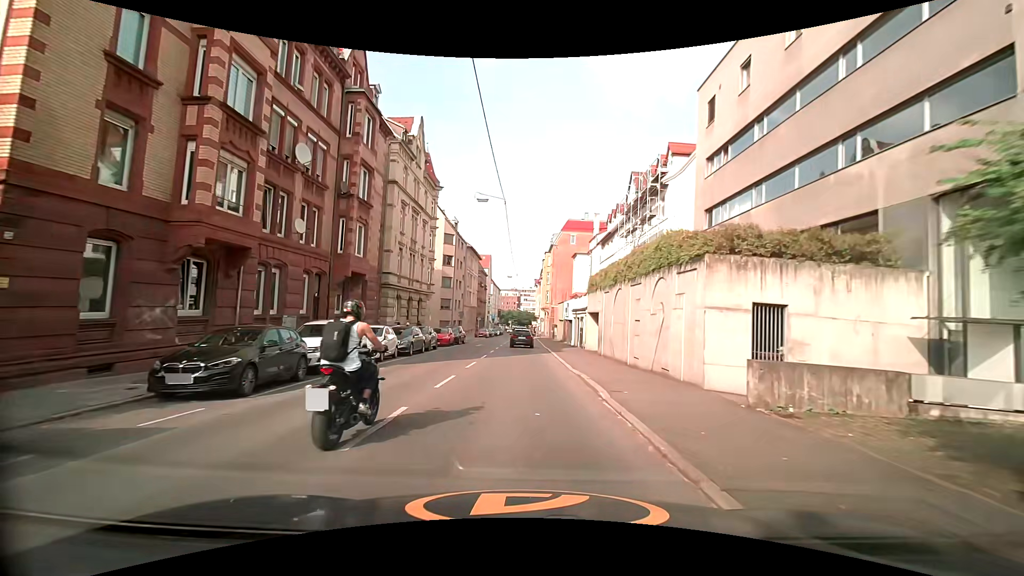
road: tertiary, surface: asphalt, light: Day
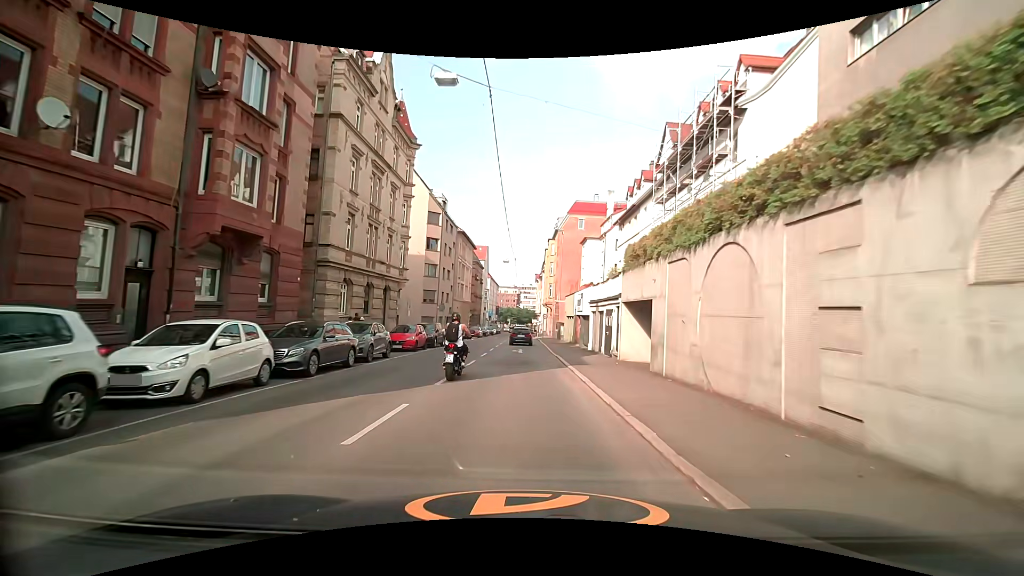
(-0.2, +11.7) m; -1°
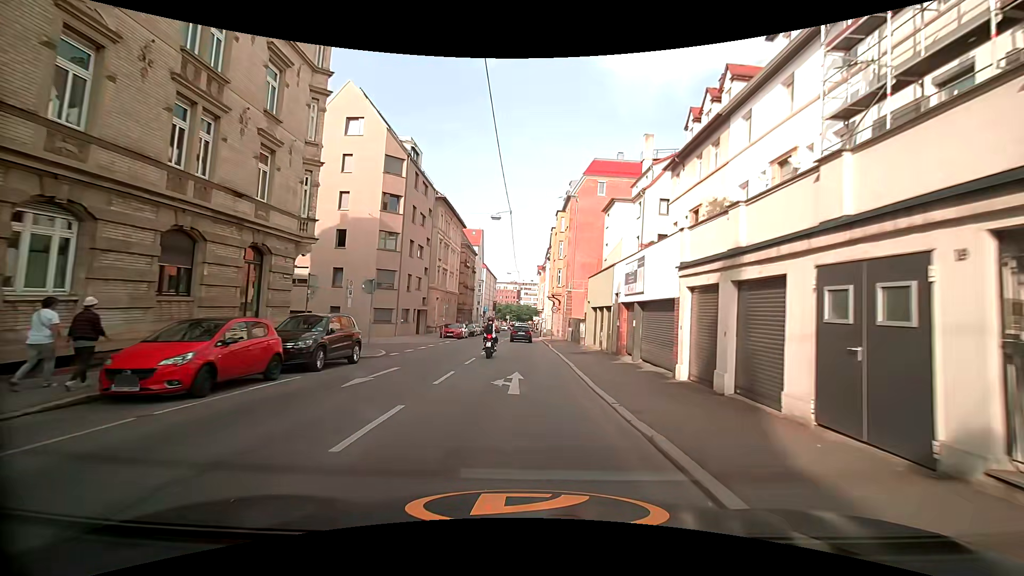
(+0.1, +18.0) m; 0°
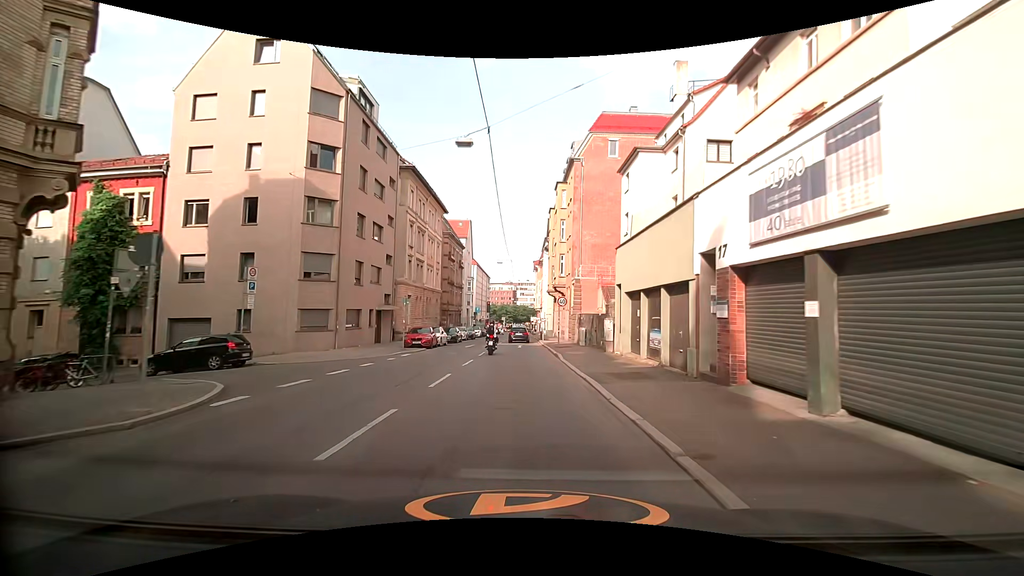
(+0.1, +11.9) m; +1°
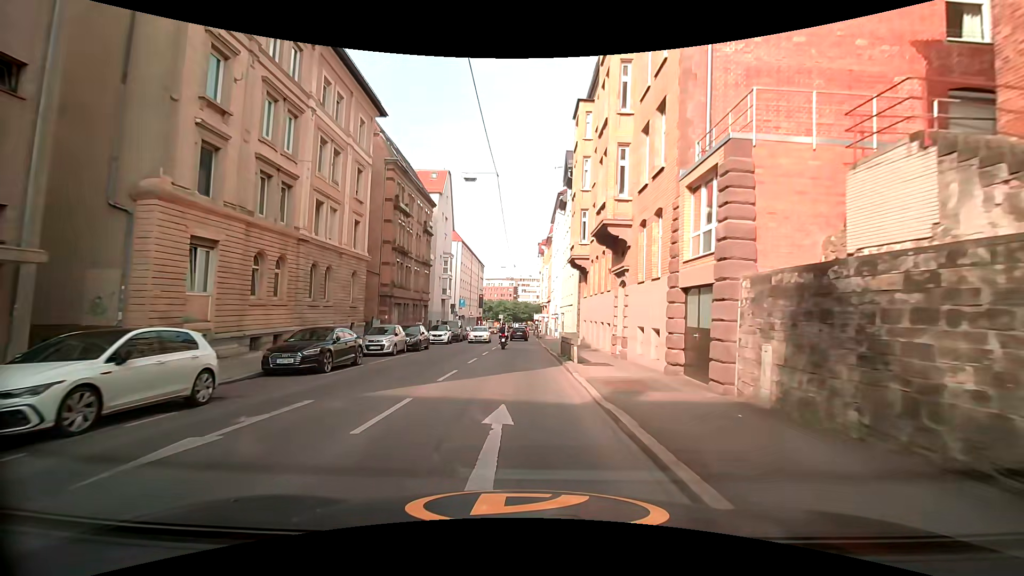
(0.0, +29.1) m; 0°
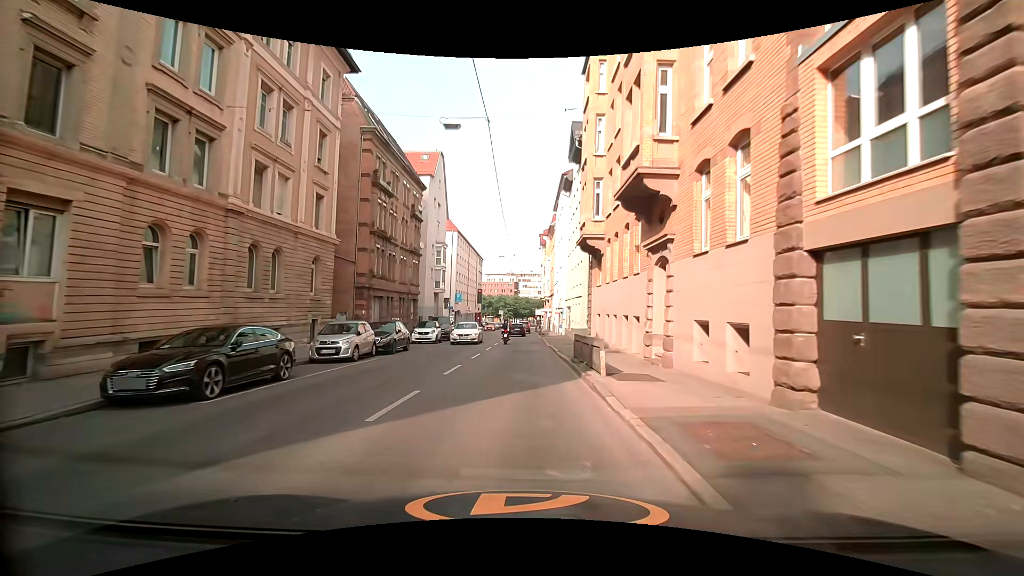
(0.0, +5.6) m; -1°
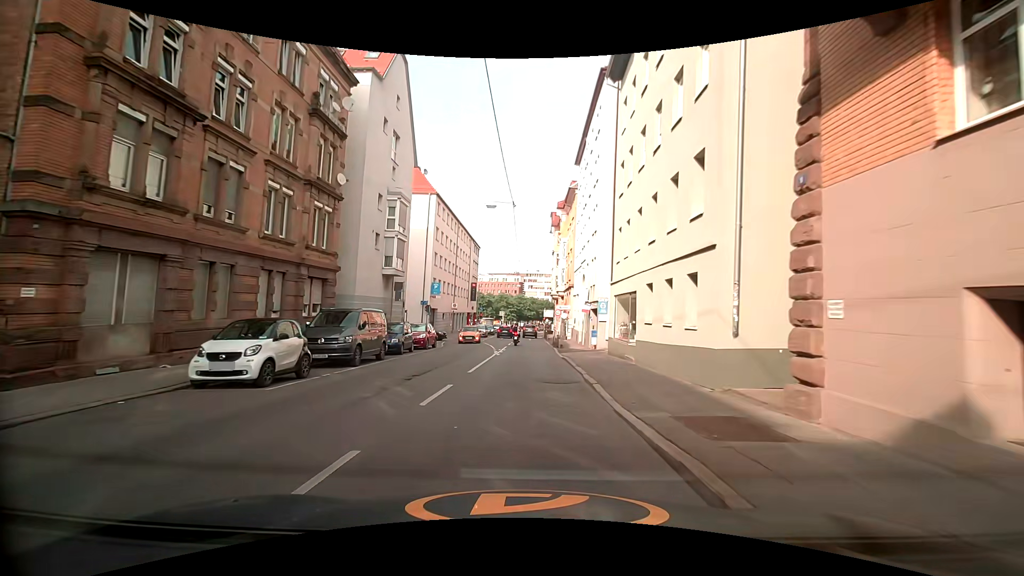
(+0.1, +22.3) m; 0°
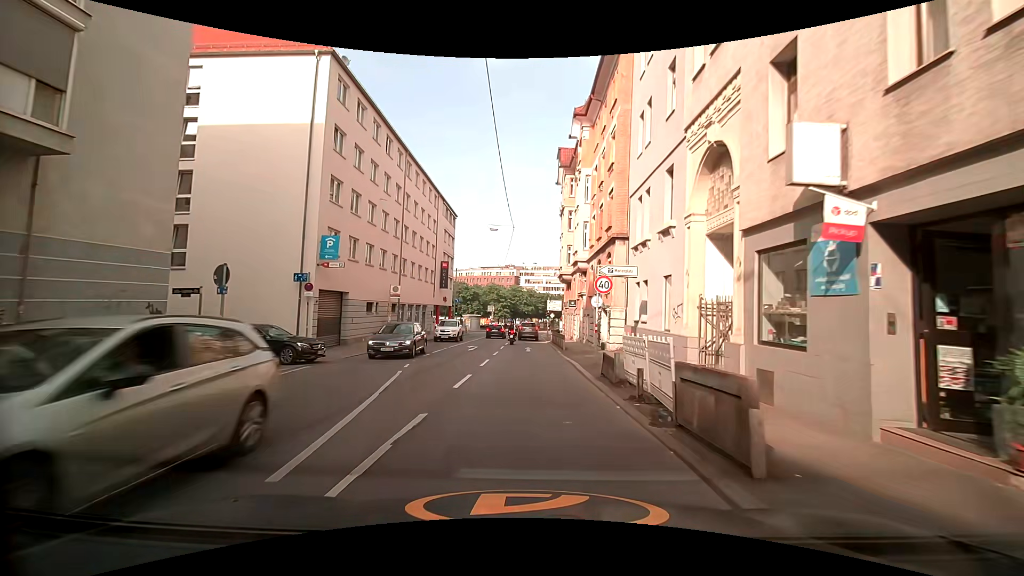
(-0.1, +26.9) m; -1°
(0, +10) (0, +20) (0, +30) (0, +40) (+1, +50) (+1, +60) (+1, +70) (+2, +80) (+4, +90) (+7, +99) m
